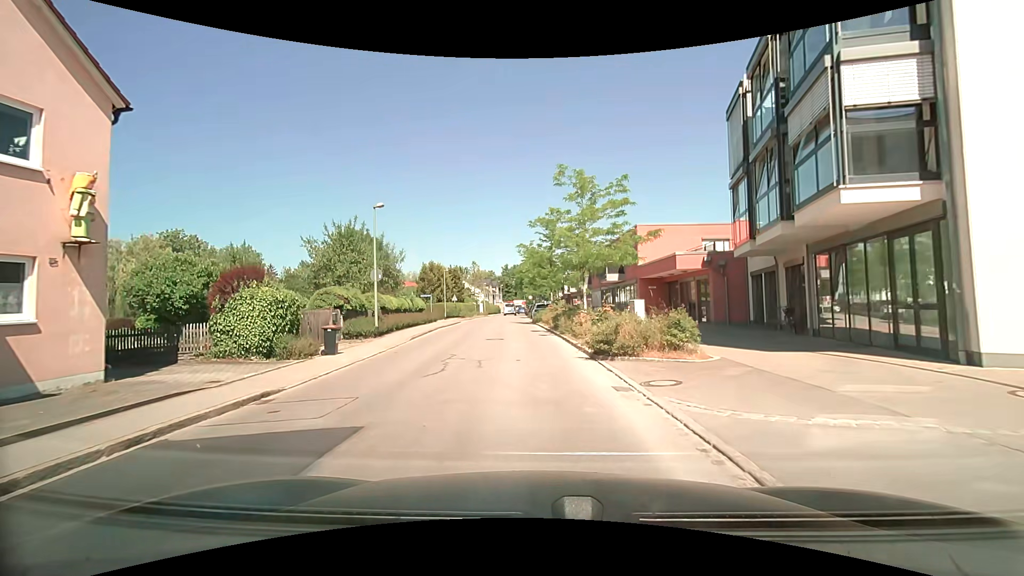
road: residential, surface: asphalt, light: Day
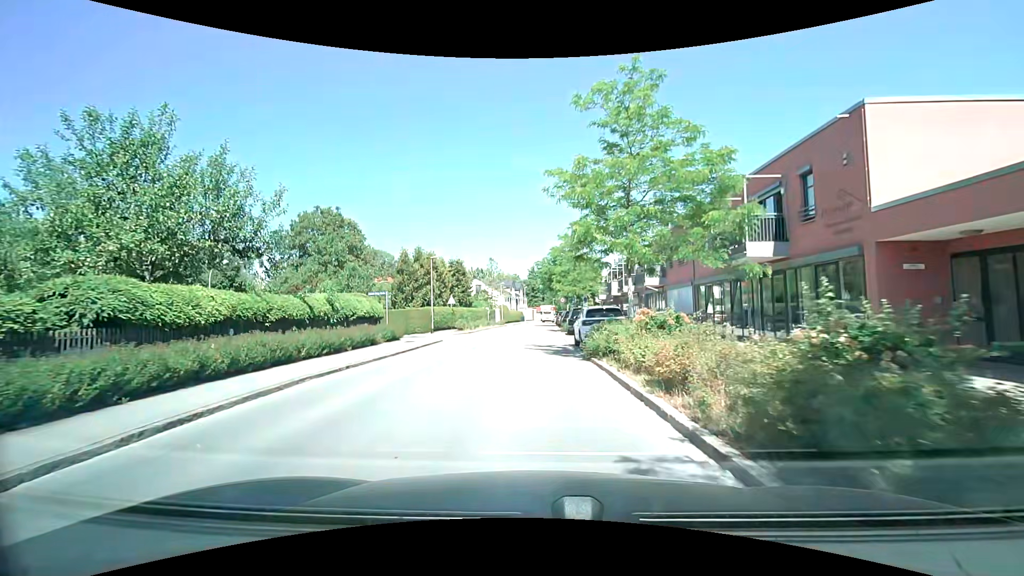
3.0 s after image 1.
(-0.6, +22.2) m; -4°
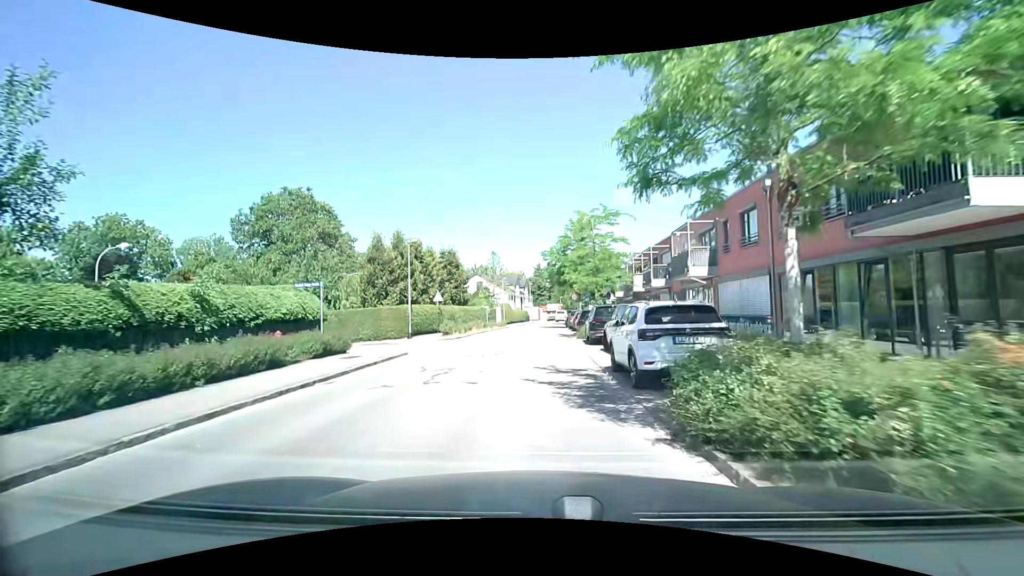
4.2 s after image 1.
(0.0, +8.9) m; -1°
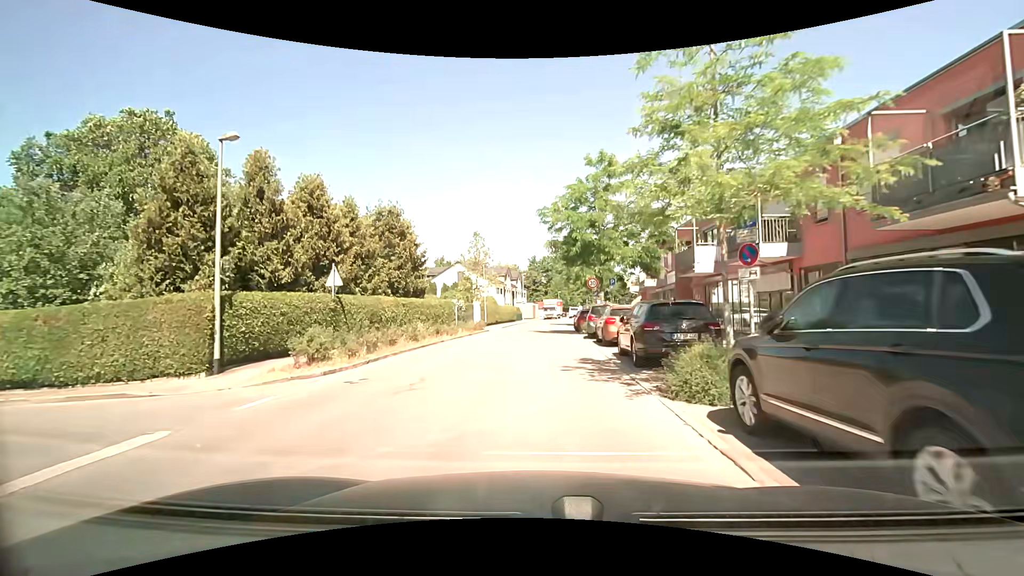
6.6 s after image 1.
(+0.1, +18.5) m; +1°
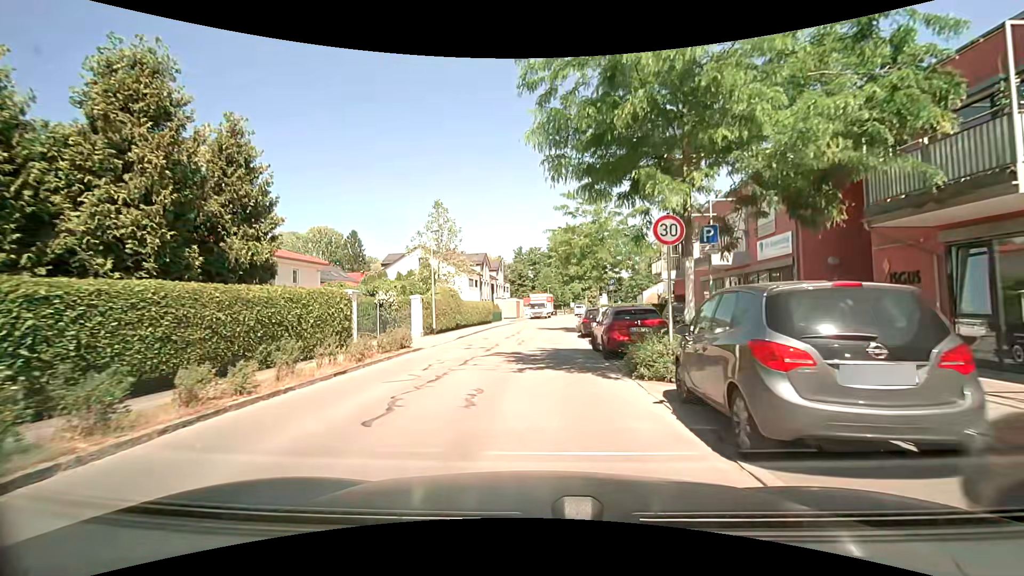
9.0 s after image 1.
(+0.4, +18.3) m; +1°
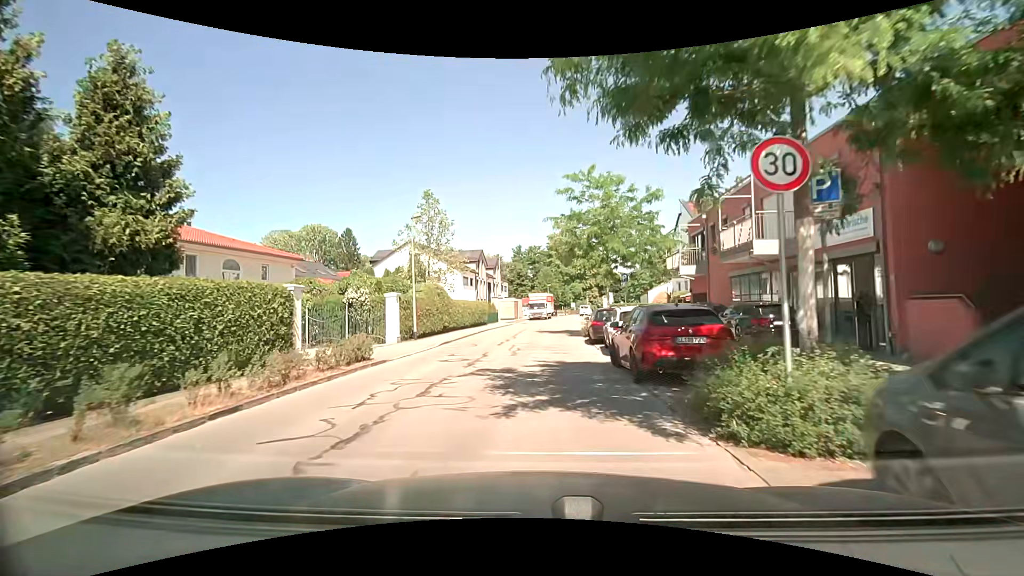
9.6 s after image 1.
(0.0, +4.4) m; 0°
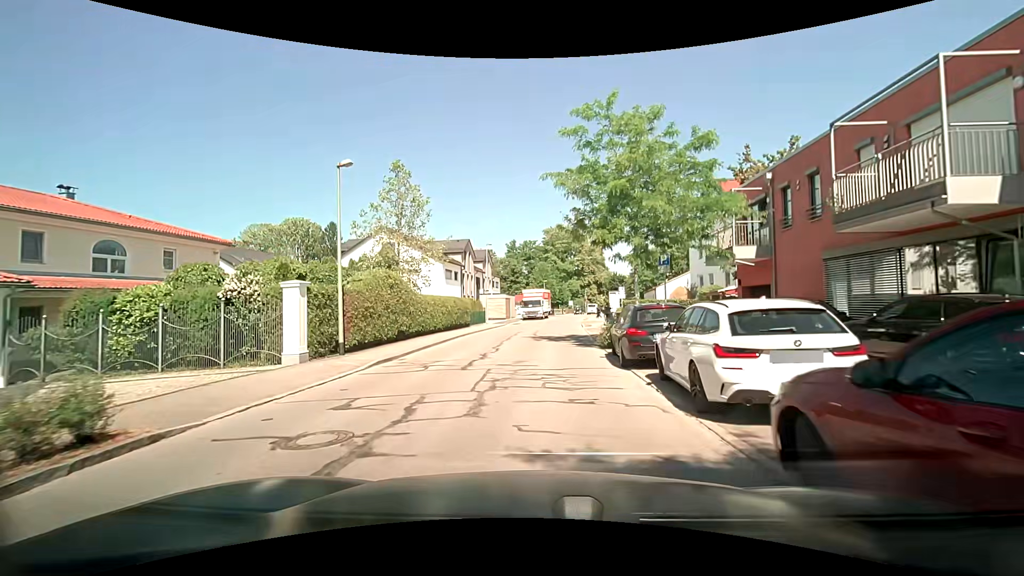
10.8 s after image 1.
(0.0, +8.7) m; 0°
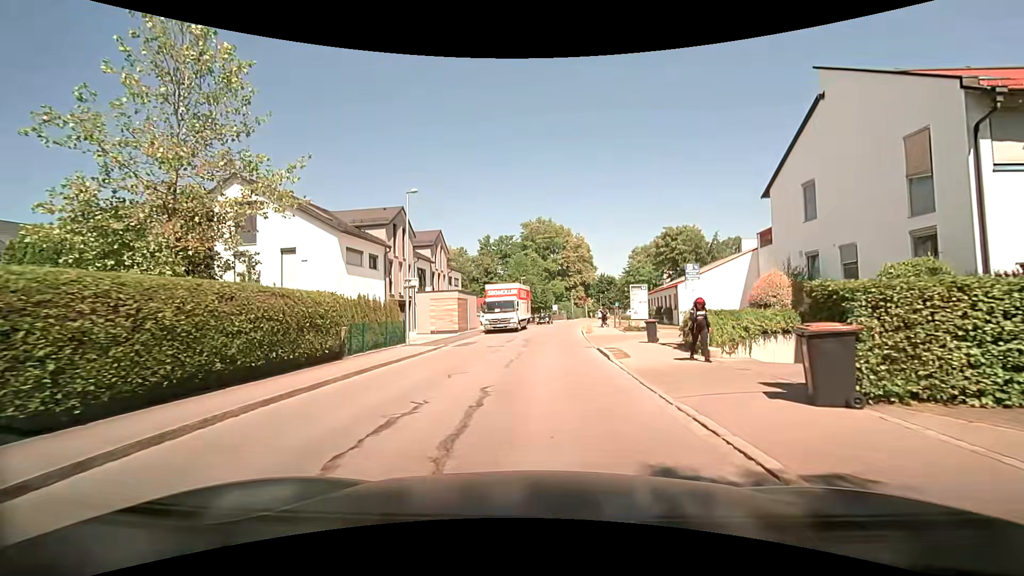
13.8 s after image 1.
(+0.6, +21.5) m; +3°
(0, +10) (0, +20) (+1, +30) (+1, +40) (+2, +50) (+3, +60) (+5, +70) (+7, +80) (+9, +89) (+11, +99) m
